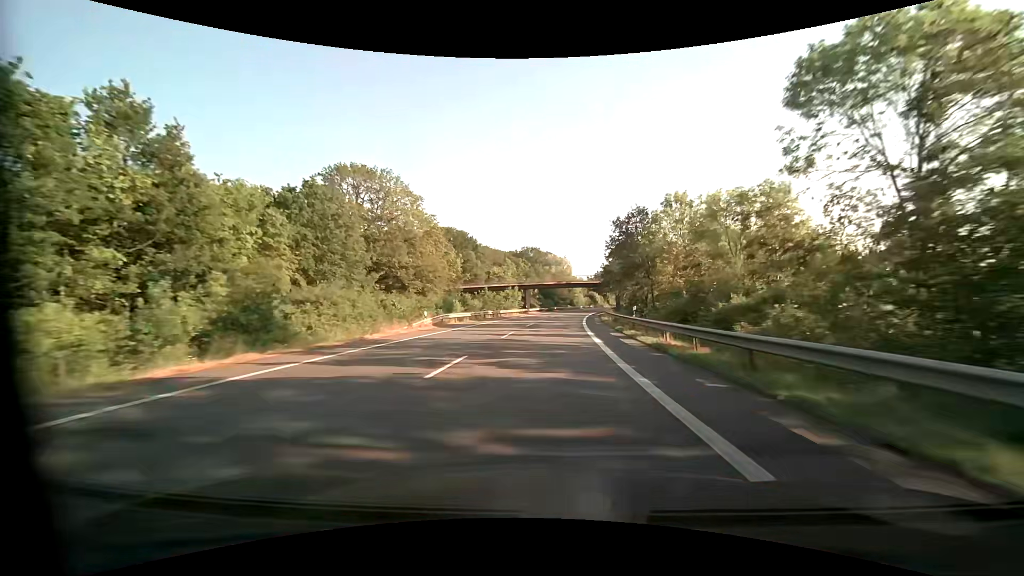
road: primary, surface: asphalt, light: Day
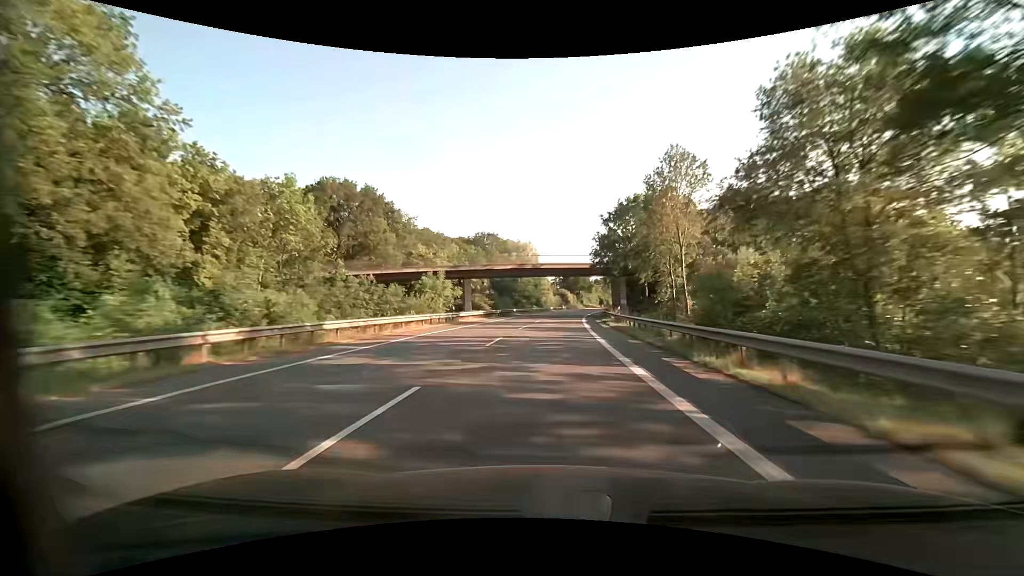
(+1.3, +41.6) m; +4°
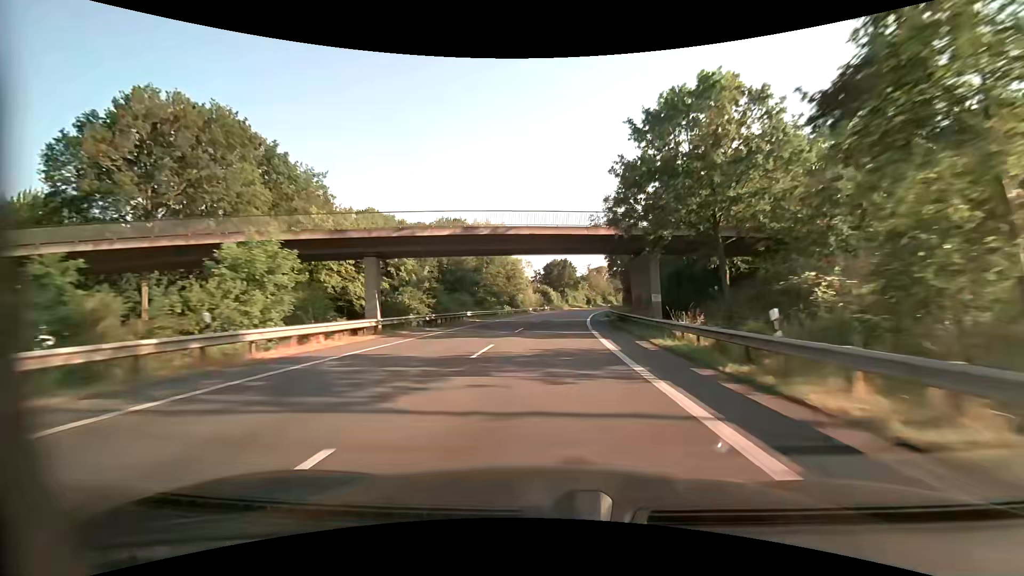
(+0.6, +27.6) m; +2°
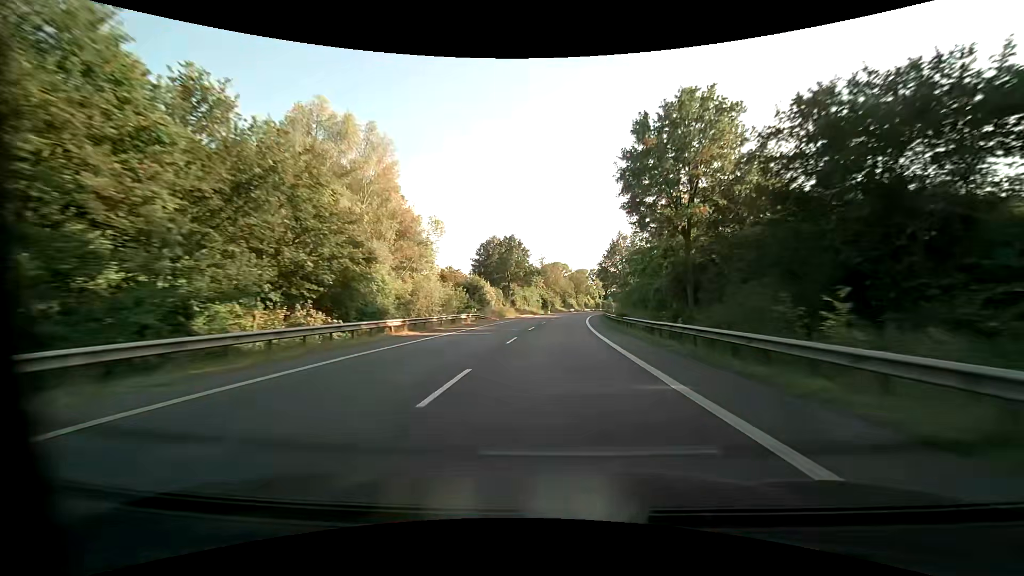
(+2.4, +54.9) m; +6°
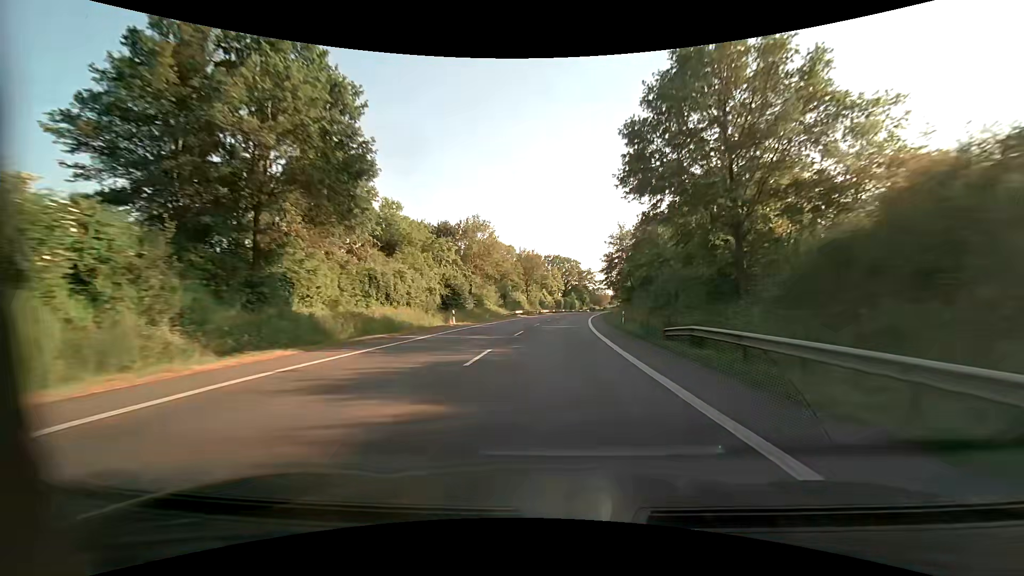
(+3.4, +68.7) m; +5°
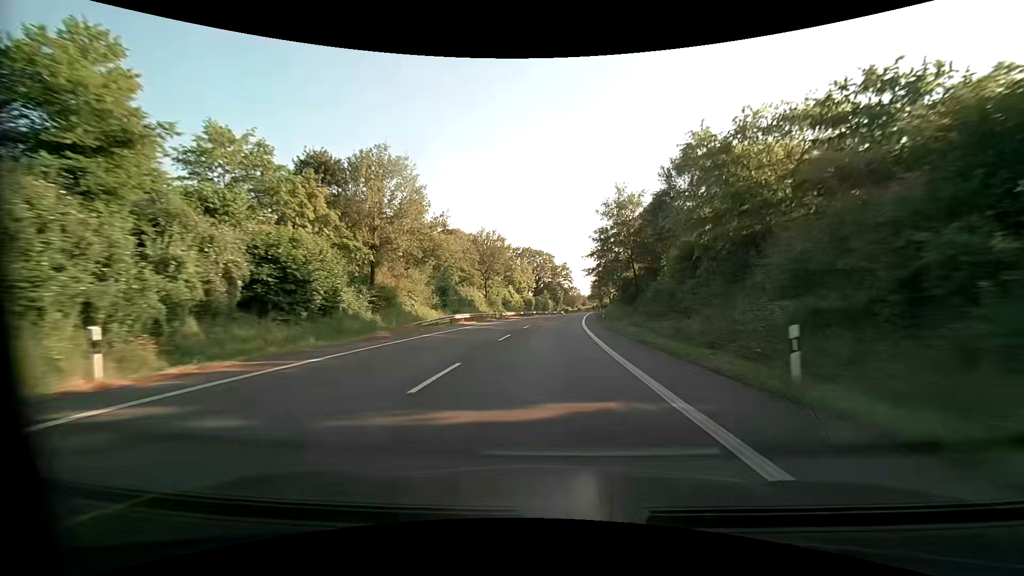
(+0.9, +27.7) m; +4°
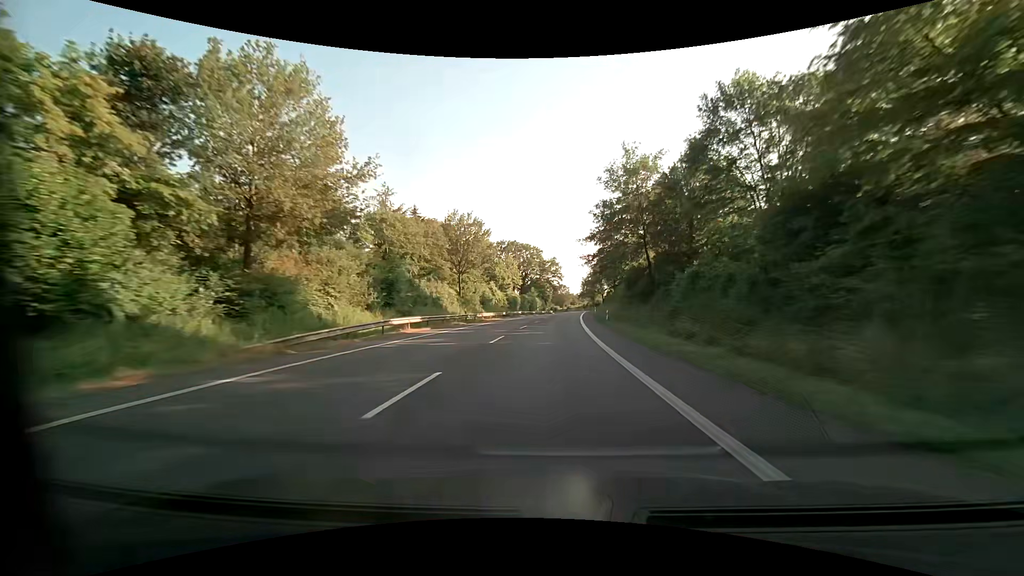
(+0.1, +13.9) m; +1°
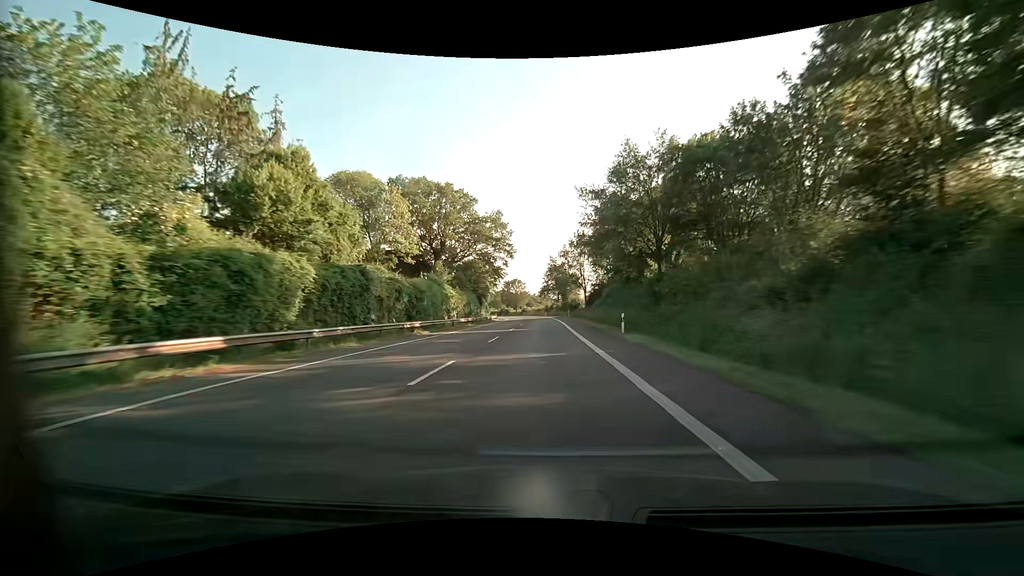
(+3.5, +70.3) m; +5°
(0, +10) (0, +20) (0, +30) (0, +40) (0, +50) (-1, +60) (-1, +70) (-1, +80) (-1, +90) (-2, +100) m
